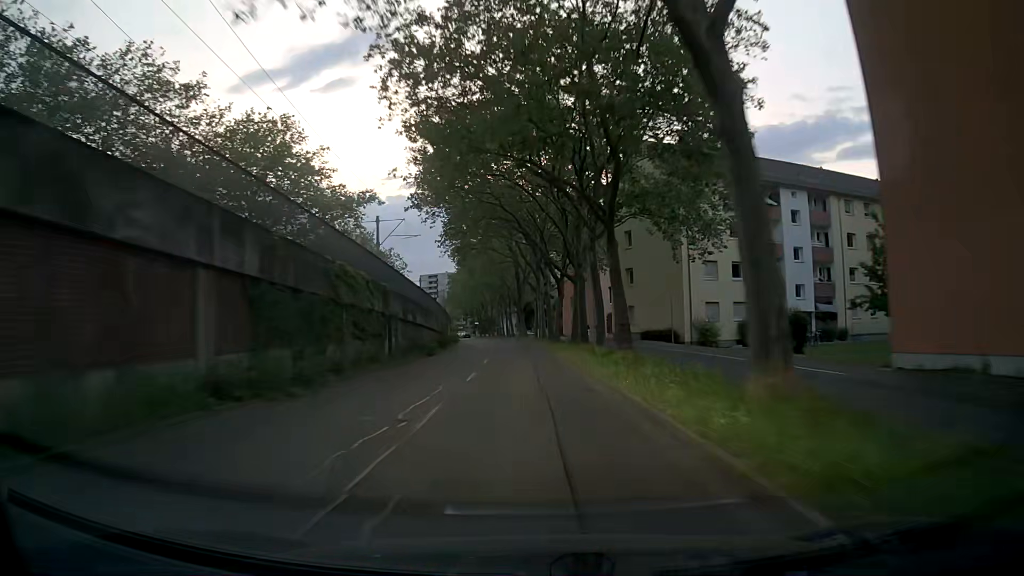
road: tertiary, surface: asphalt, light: Dusk
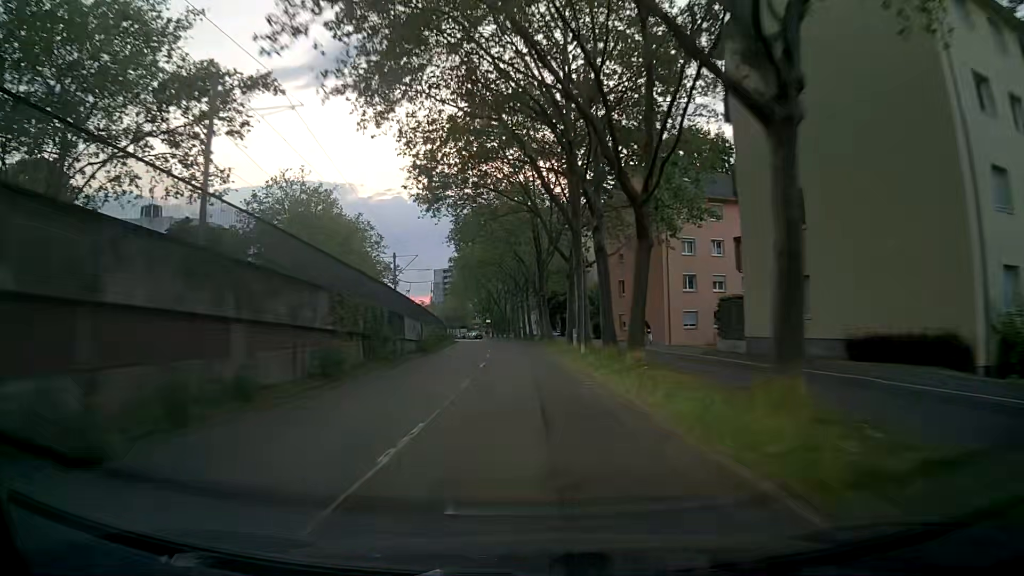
(-0.4, +29.2) m; -2°
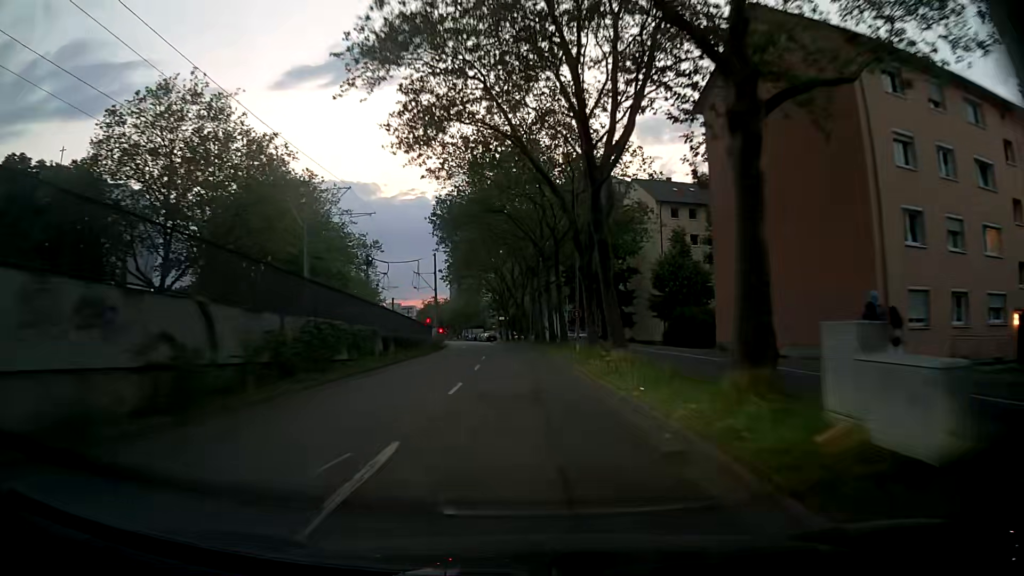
(-0.4, +29.3) m; -2°
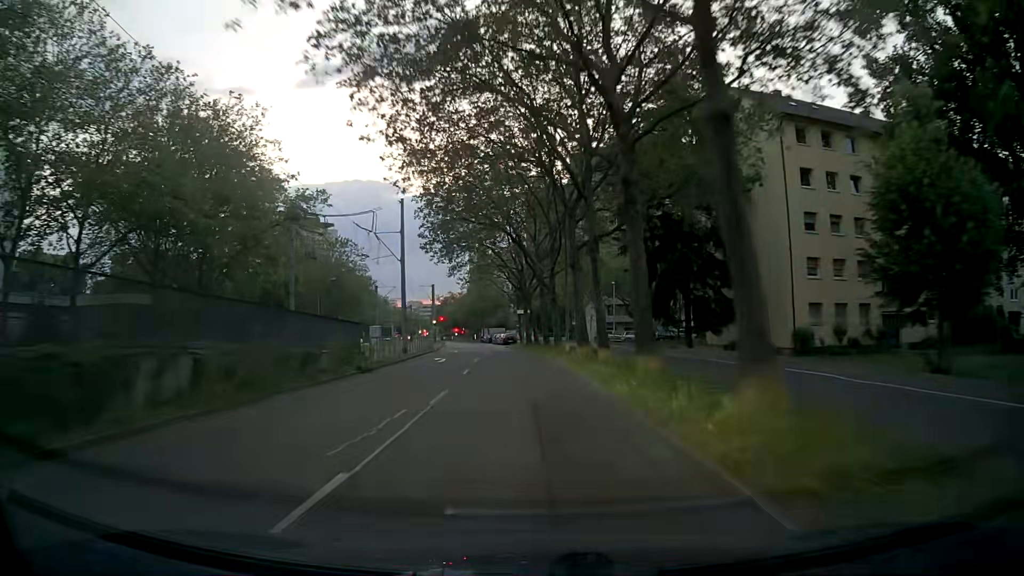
(-0.7, +28.8) m; -4°
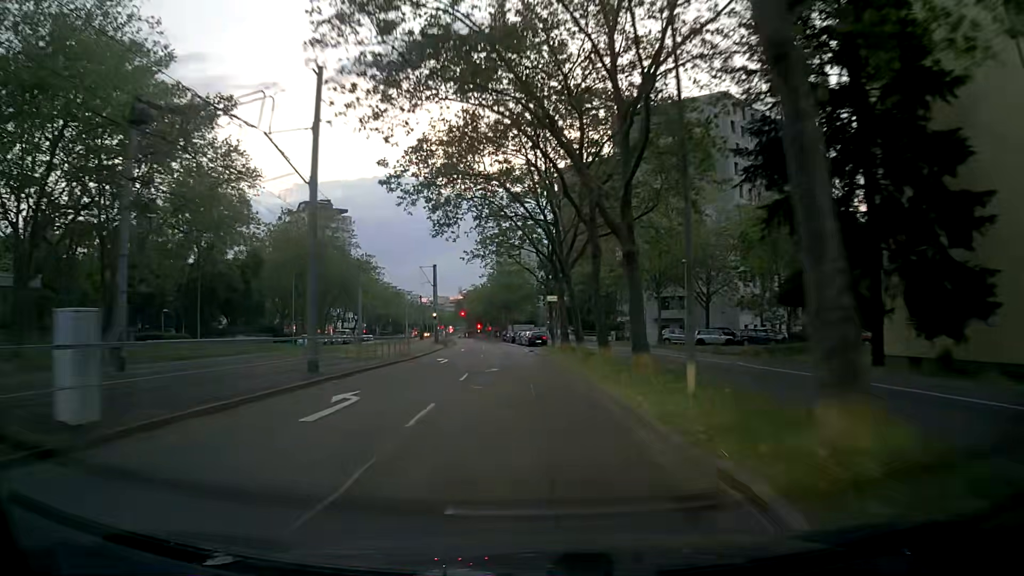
(0.0, +21.2) m; -2°
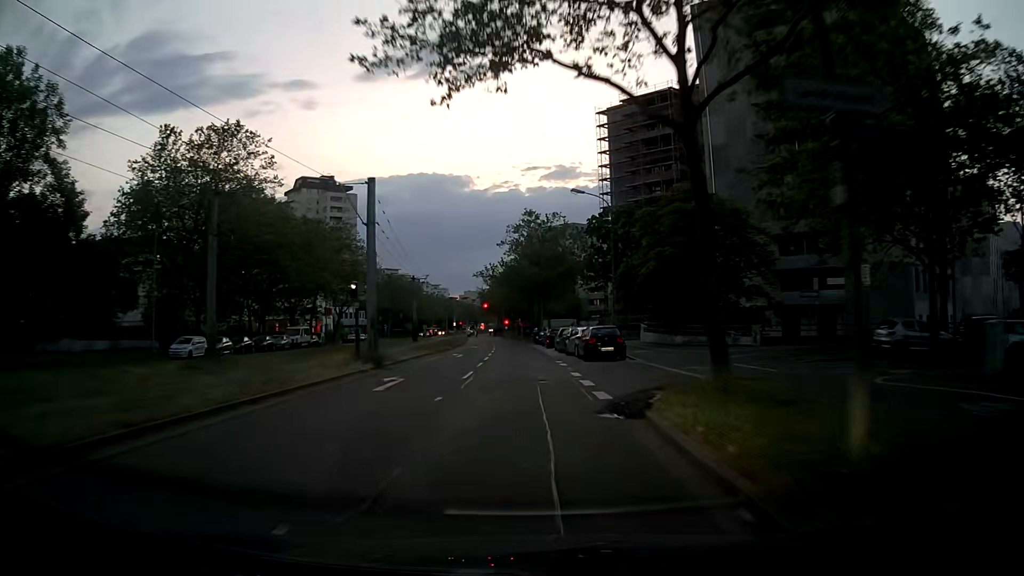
(-0.6, +35.3) m; -3°
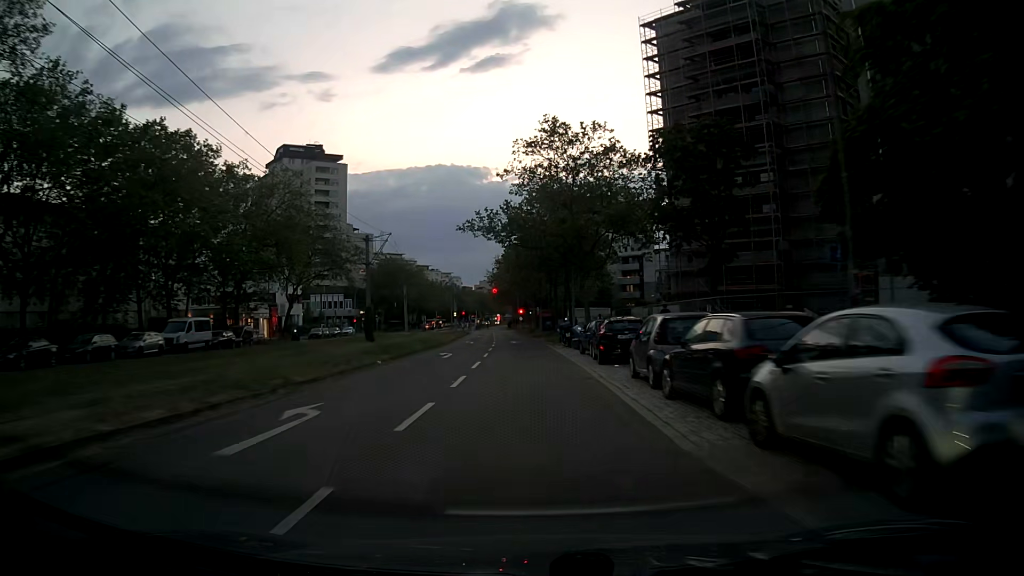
(-0.2, +28.1) m; -1°
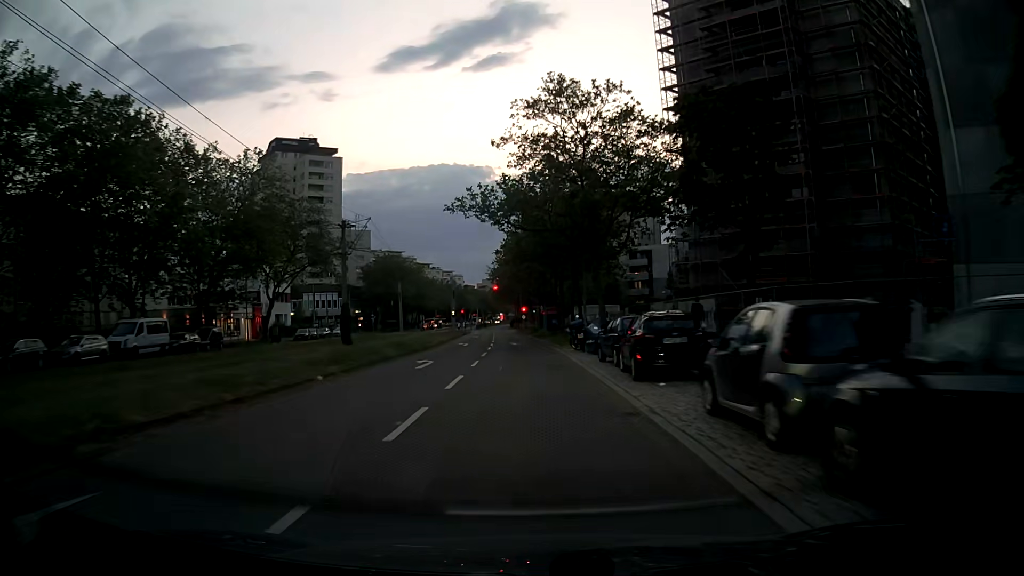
(0.0, +6.7) m; 0°
(0, +10) (0, +20) (-1, +30) (-1, +40) (-2, +50) (-2, +60) (-3, +70) (-4, +80) (-5, +90) (-5, +100) m
